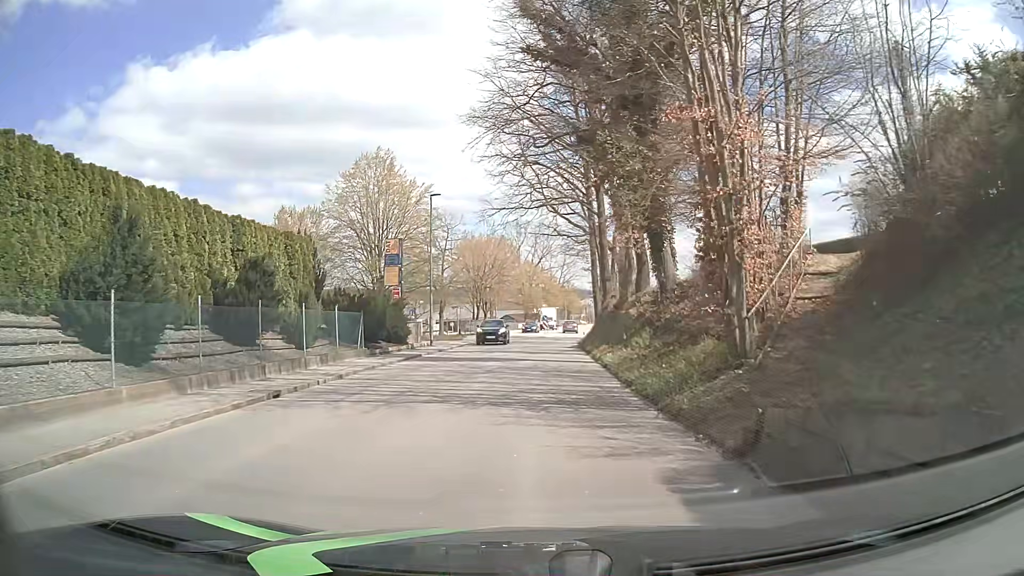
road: tertiary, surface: asphalt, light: Day
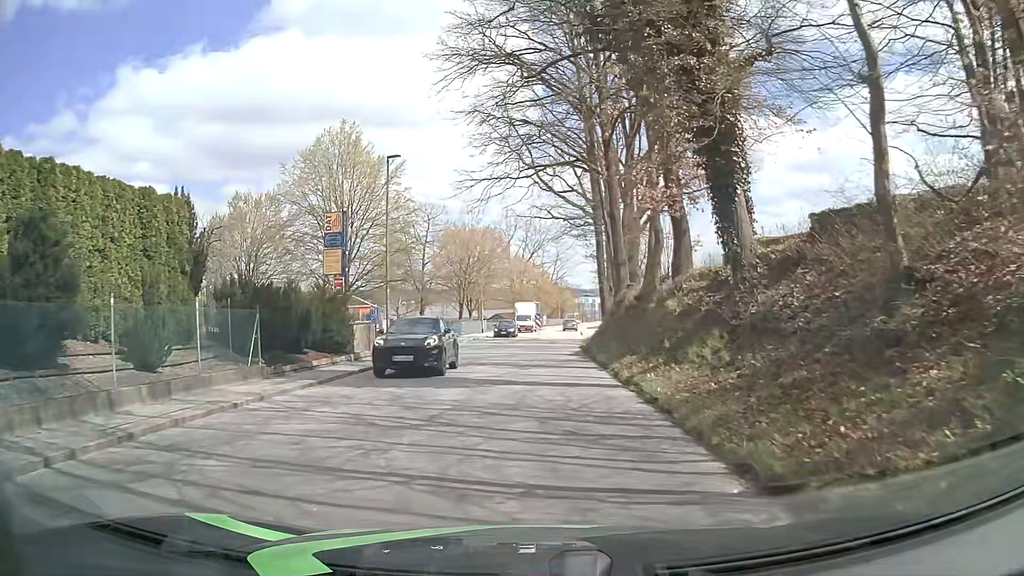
(0.0, +8.9) m; 0°
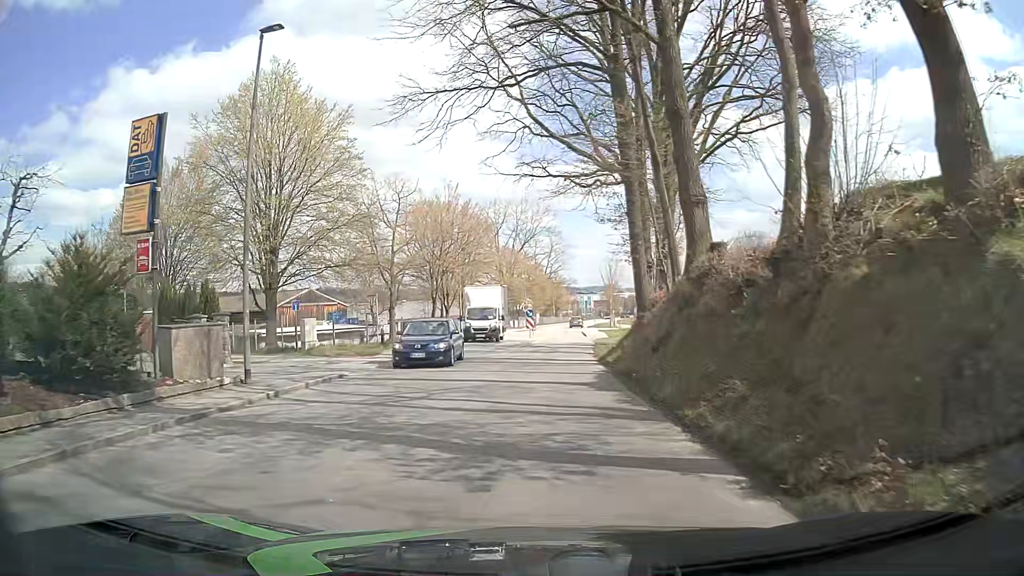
(+0.2, +13.4) m; 0°
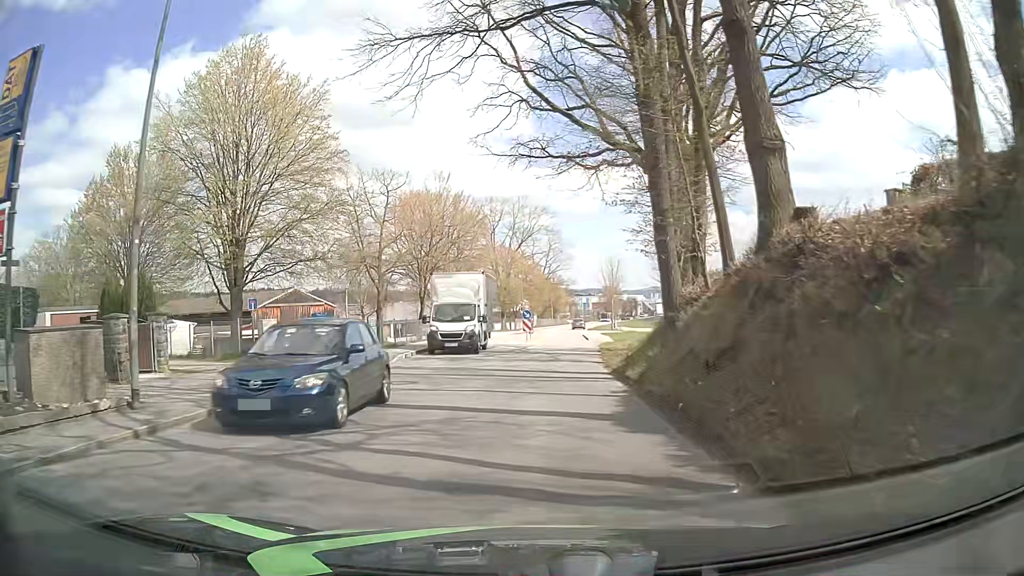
(+0.1, +4.5) m; -1°
